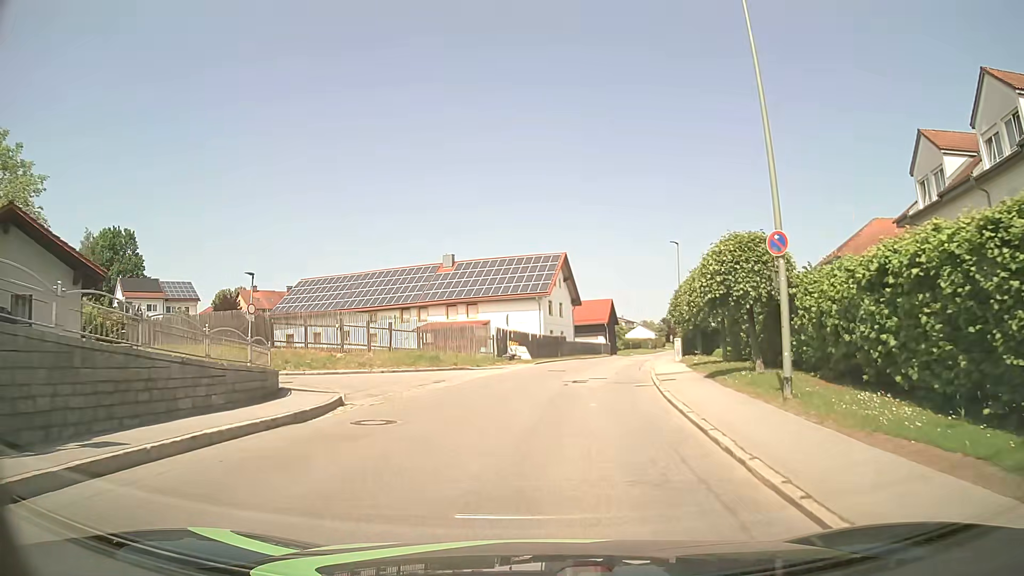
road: tertiary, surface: asphalt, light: Day
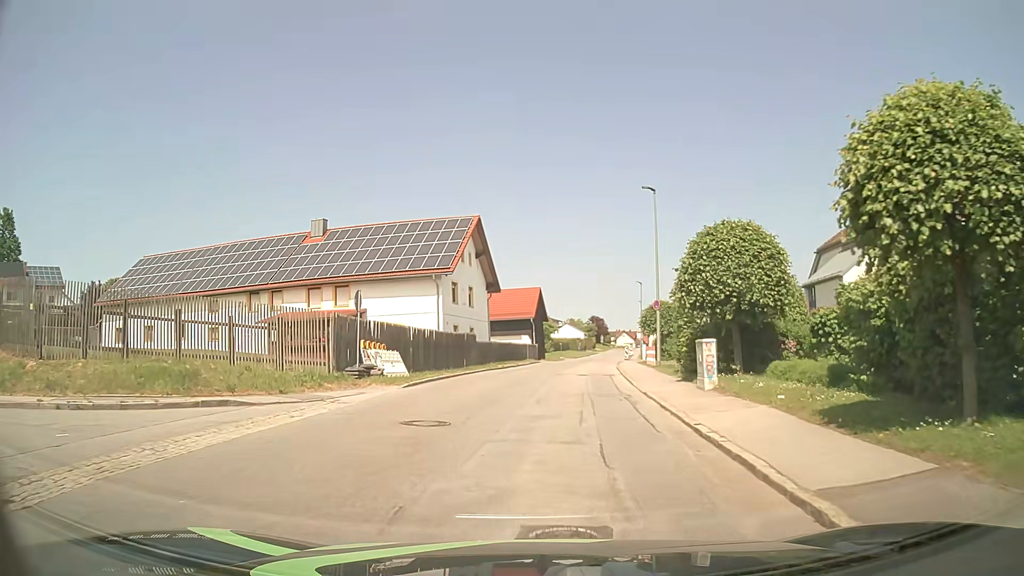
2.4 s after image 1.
(+1.2, +18.0) m; +7°
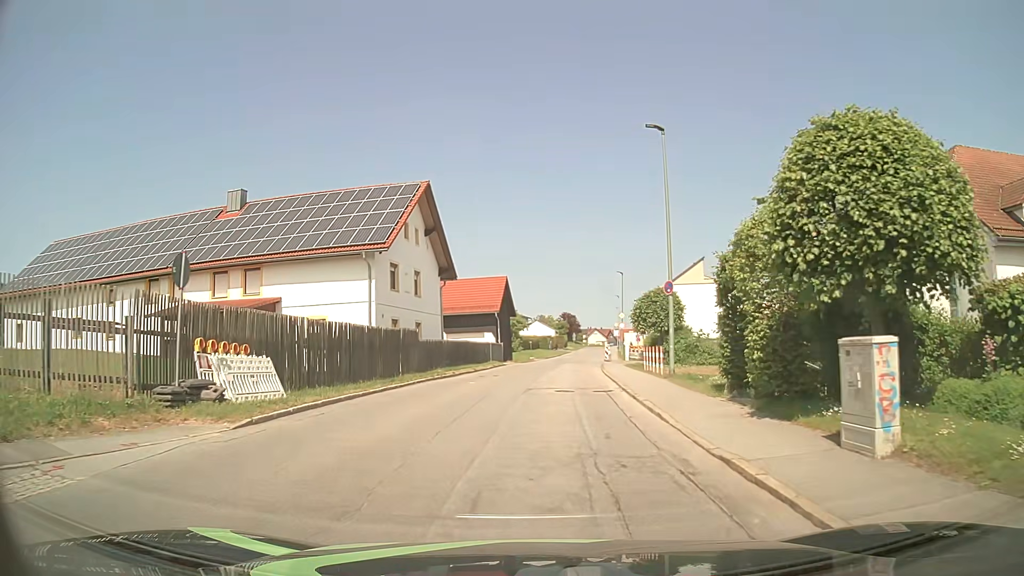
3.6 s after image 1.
(+0.2, +9.0) m; +2°
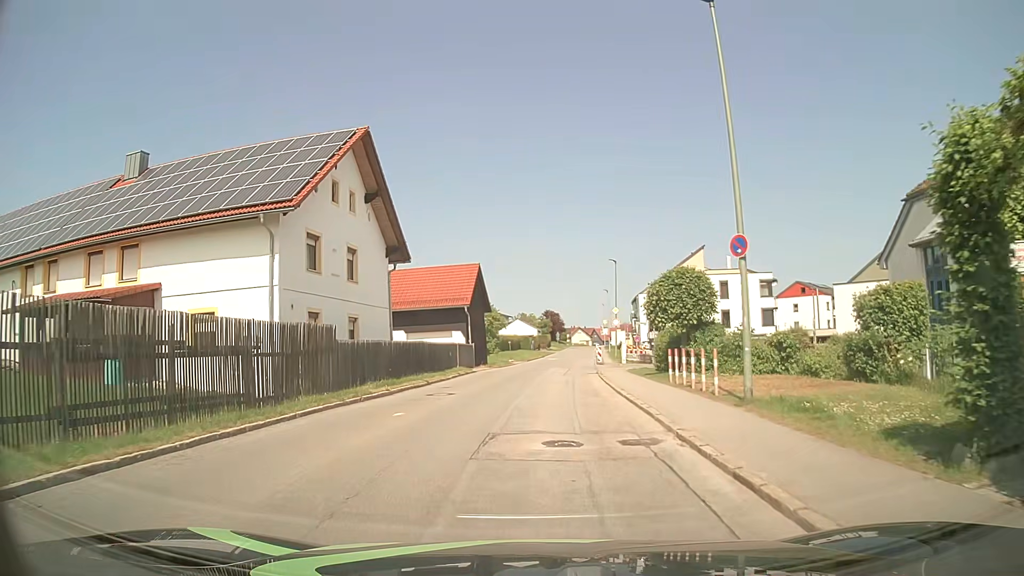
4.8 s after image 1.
(+0.2, +9.1) m; +3°
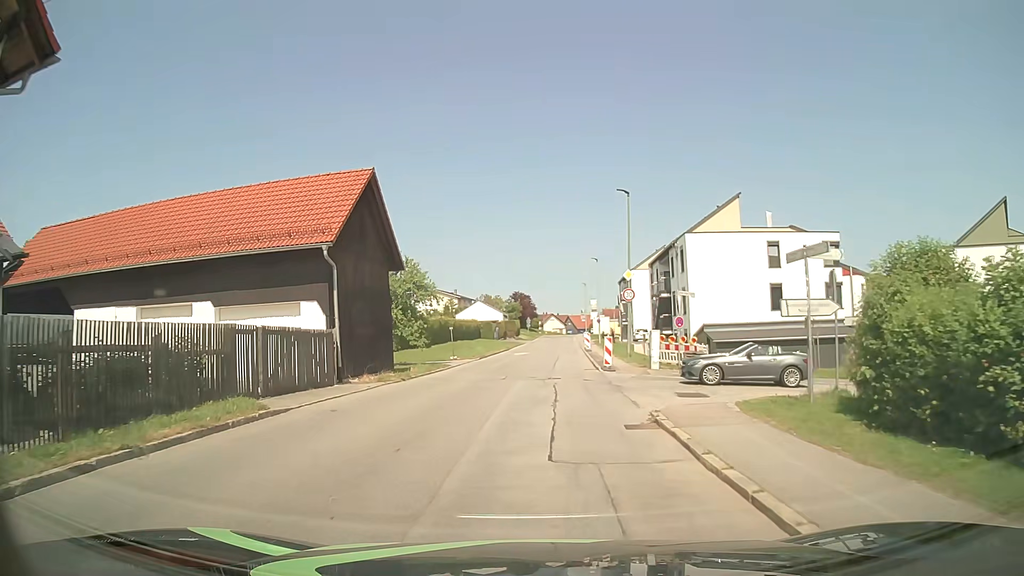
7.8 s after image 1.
(+0.2, +22.9) m; +2°
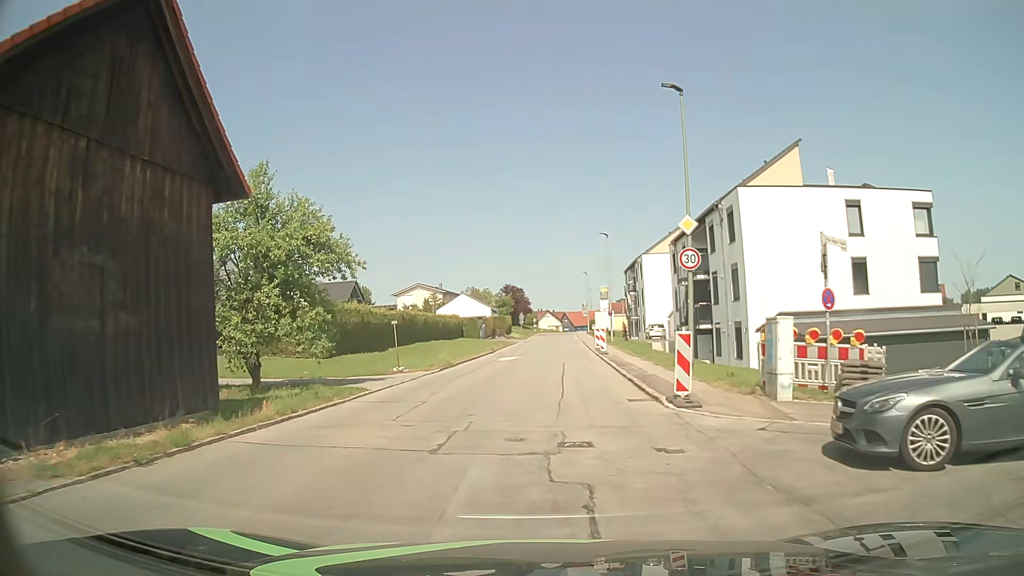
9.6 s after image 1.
(0.0, +13.8) m; 0°
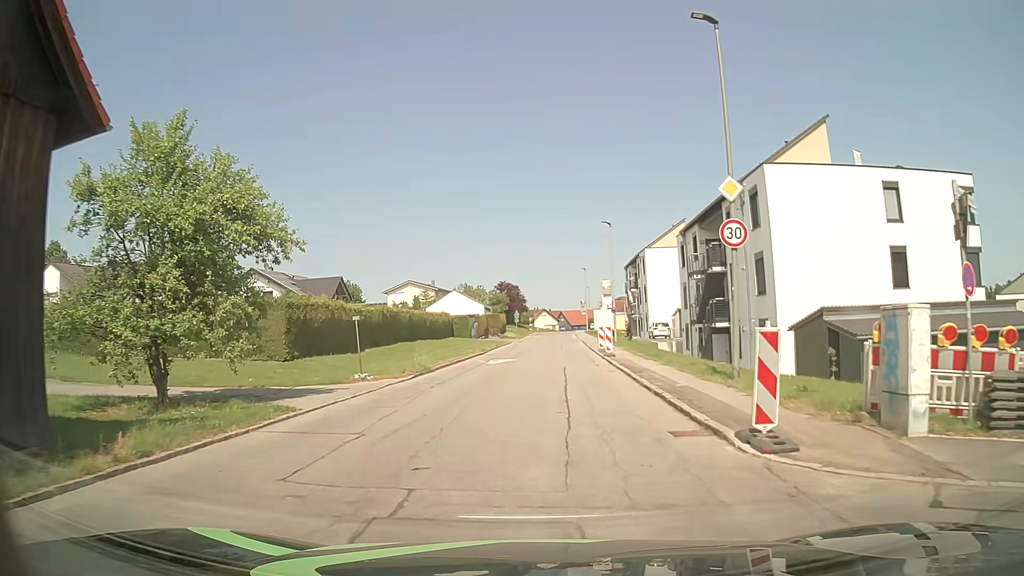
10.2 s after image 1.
(0.0, +4.6) m; +1°
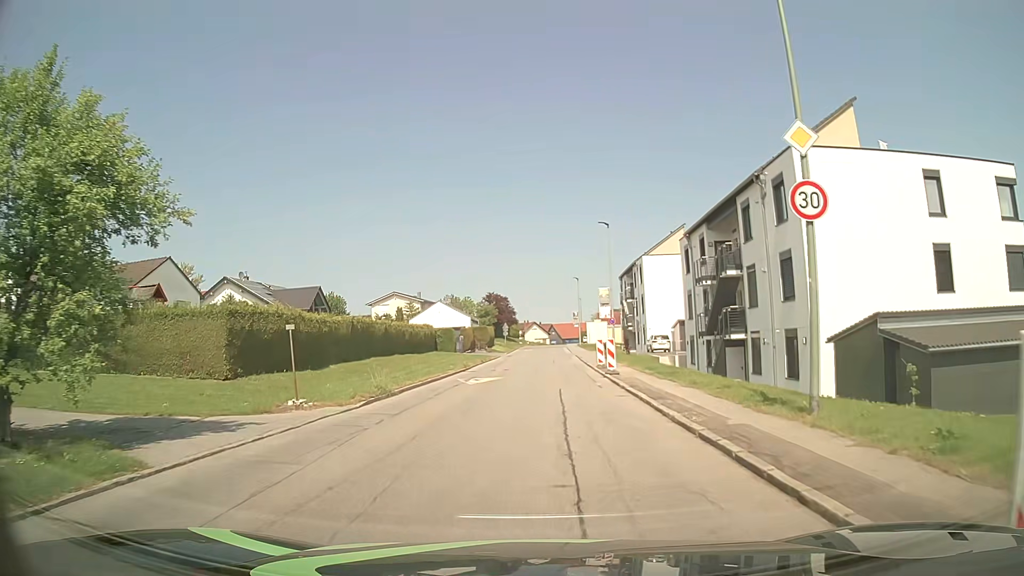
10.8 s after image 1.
(0.0, +4.6) m; 0°
(0, +10) (0, +20) (+1, +30) (+1, +40) (+1, +50) (+2, +60) (+2, +70) (+2, +80) (+3, +90) (+3, +100) m
